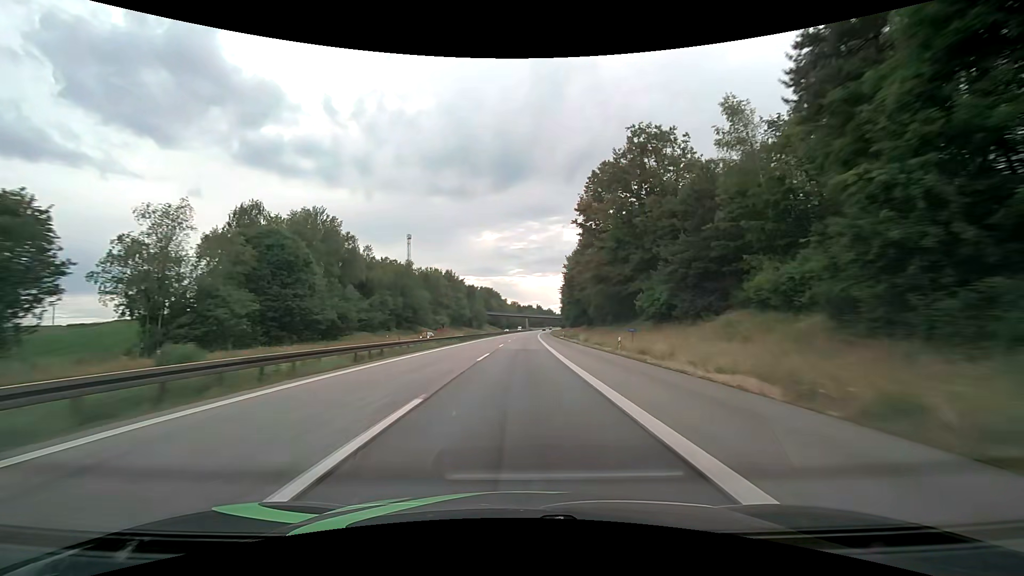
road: motorway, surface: asphalt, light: Day
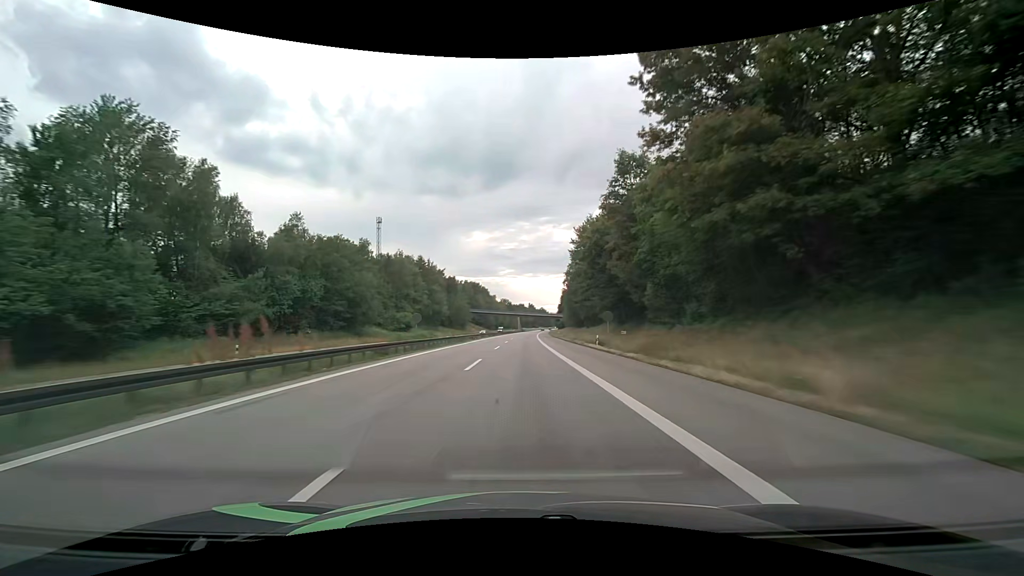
(+0.3, +41.1) m; +1°
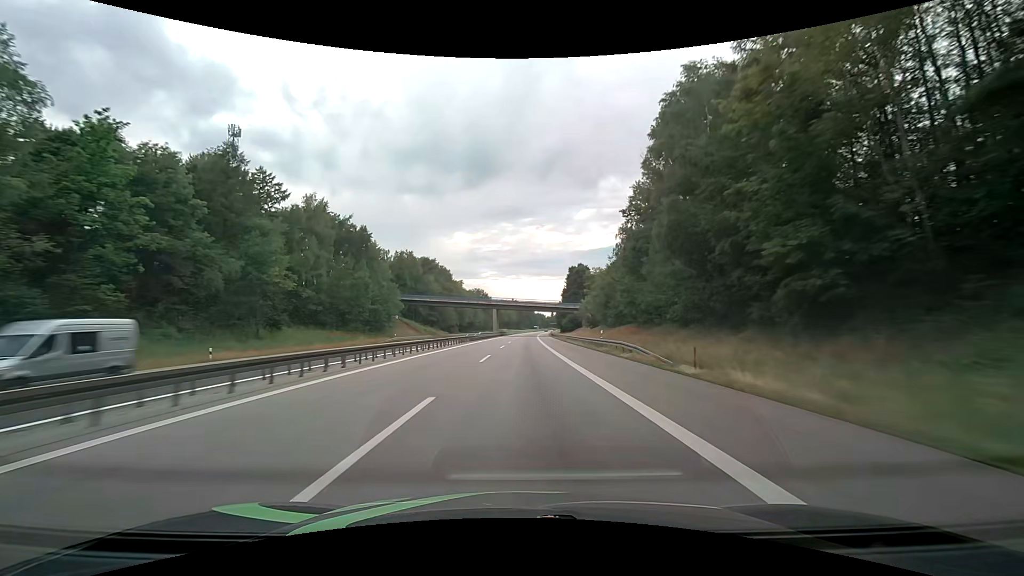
(+1.9, +103.0) m; +2°
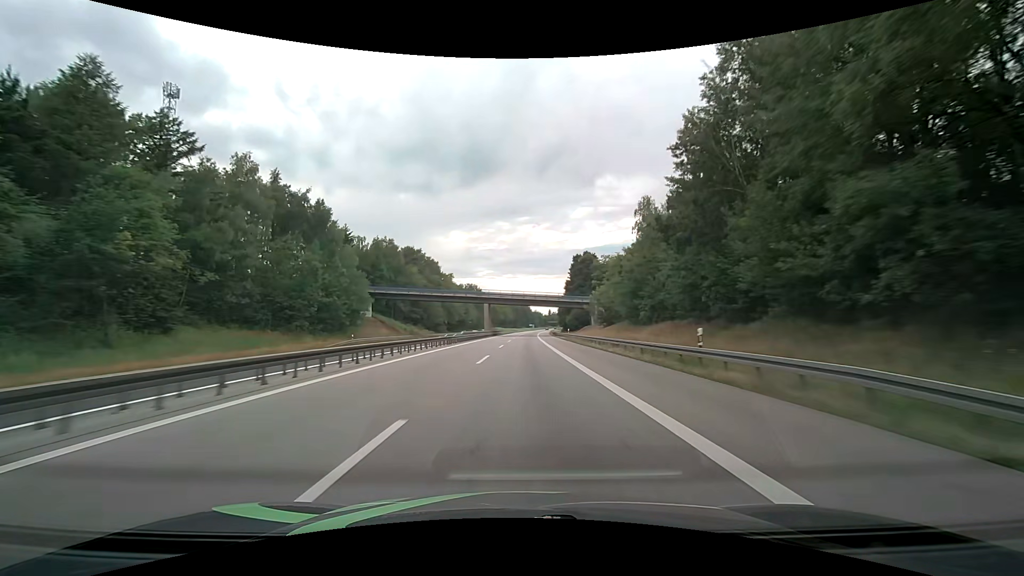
(+0.1, +20.6) m; 0°
(0, +10) (0, +20) (0, +30) (0, +40) (0, +50) (+1, +60) (+1, +70) (+1, +80) (+1, +90) (+2, +100) m
